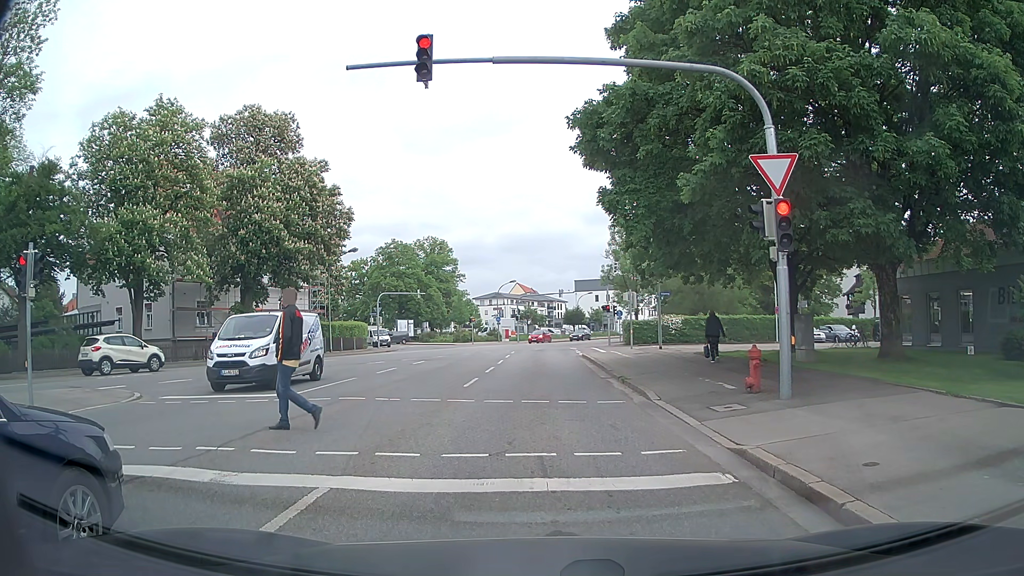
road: secondary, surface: asphalt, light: Day
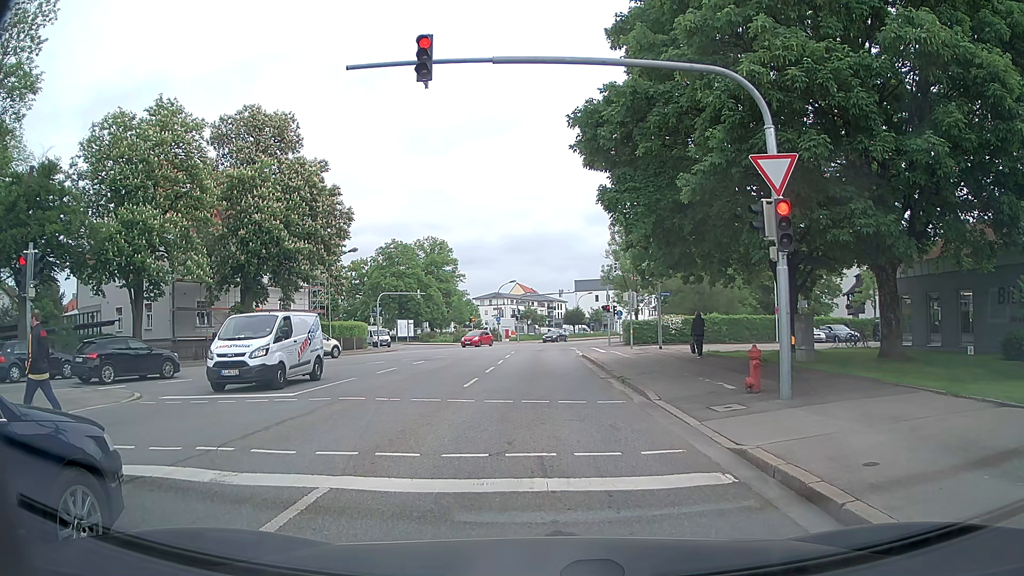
(0.0, 0.0) m; 0°
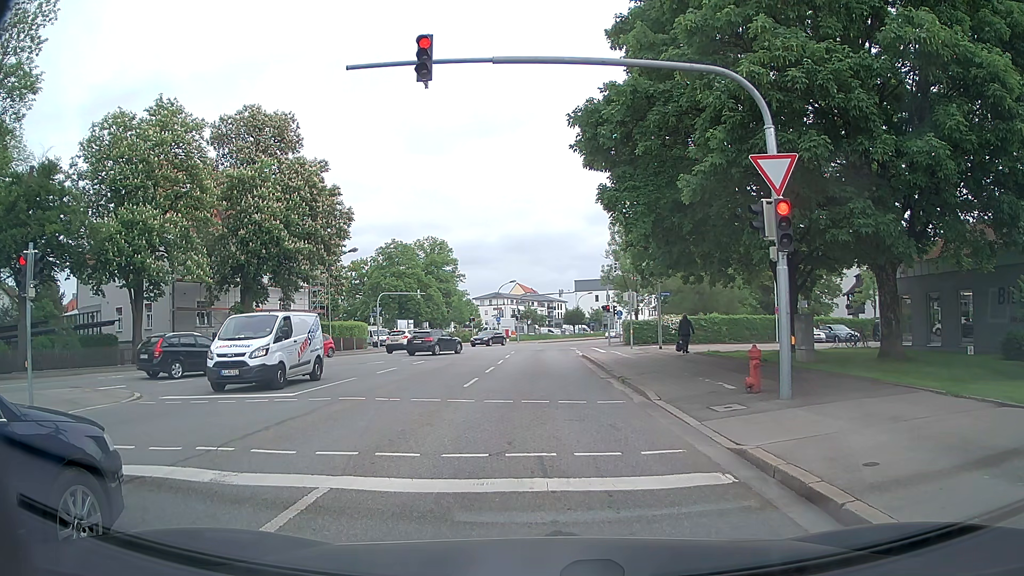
(0.0, 0.0) m; 0°
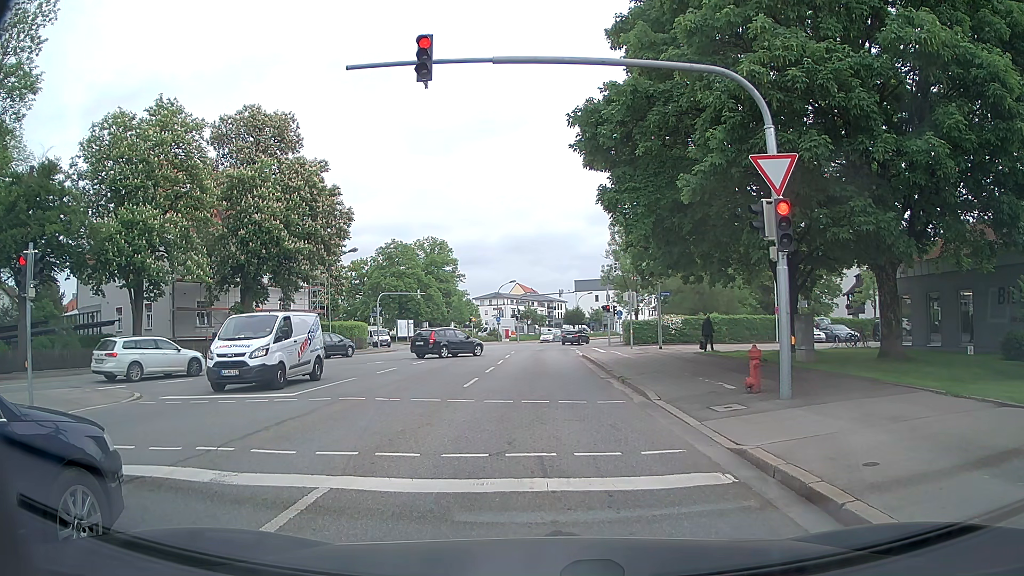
(0.0, 0.0) m; 0°
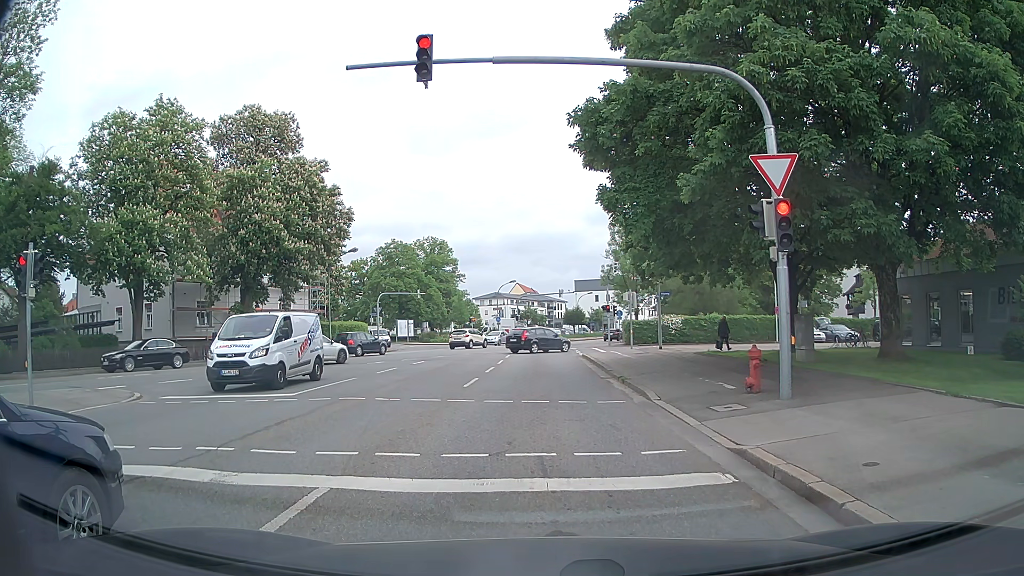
(0.0, 0.0) m; 0°
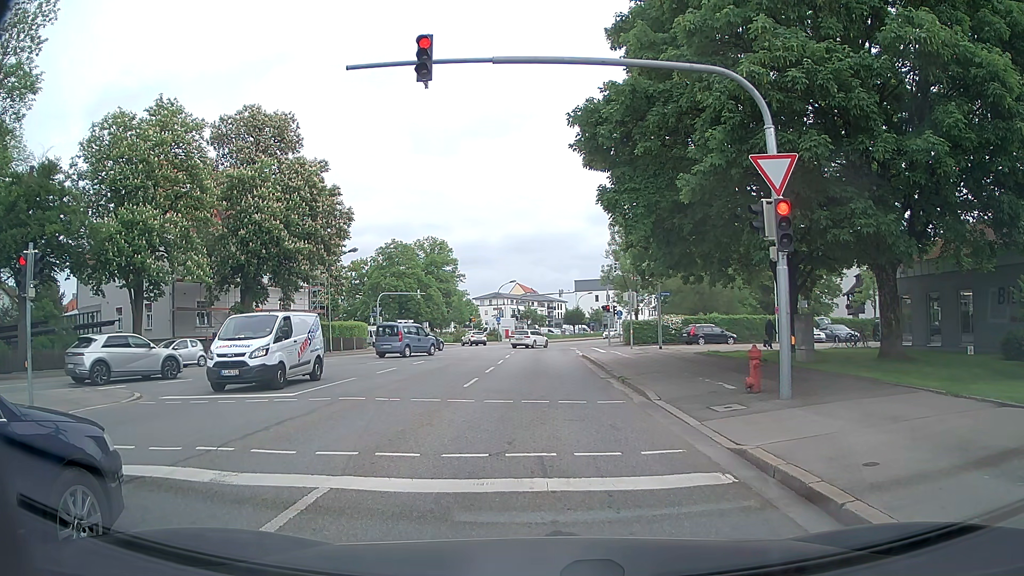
(0.0, 0.0) m; 0°
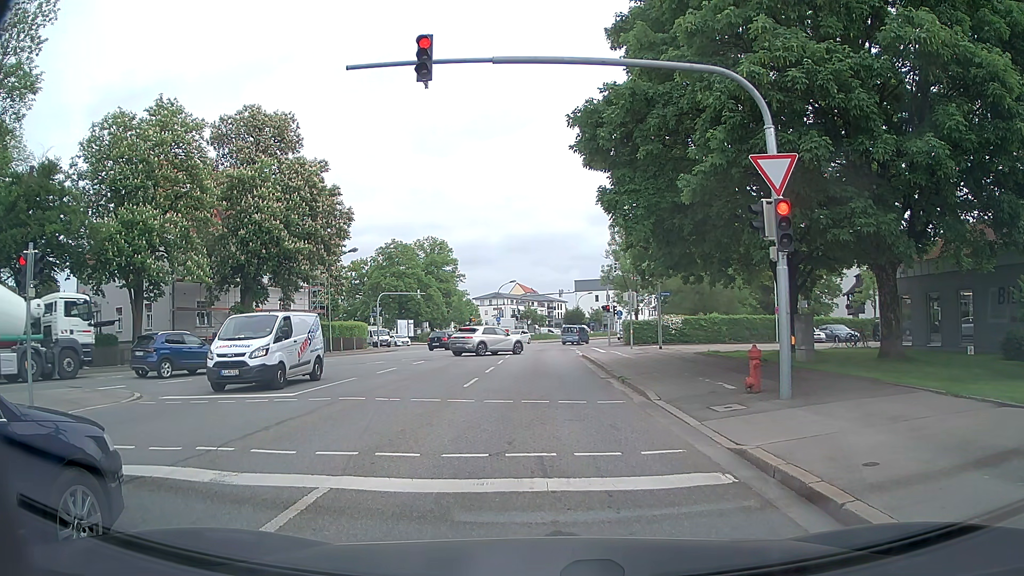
(0.0, 0.0) m; 0°
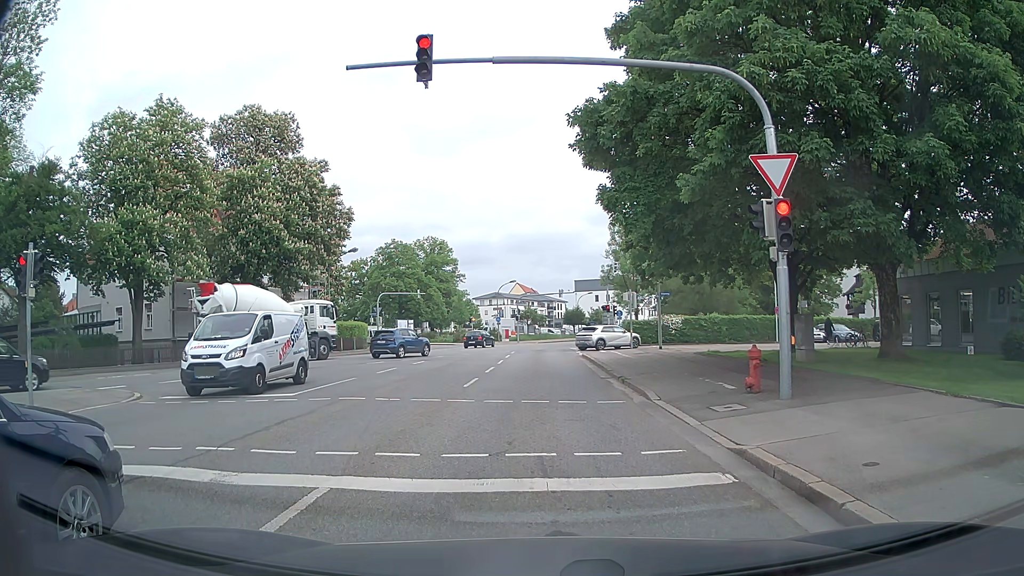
(0.0, 0.0) m; 0°
